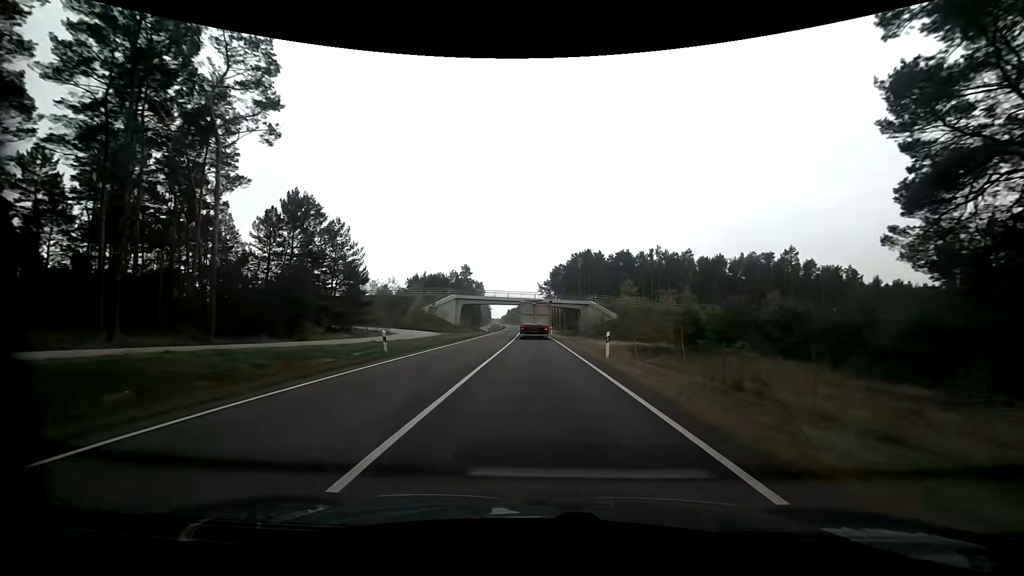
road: primary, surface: asphalt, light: Day
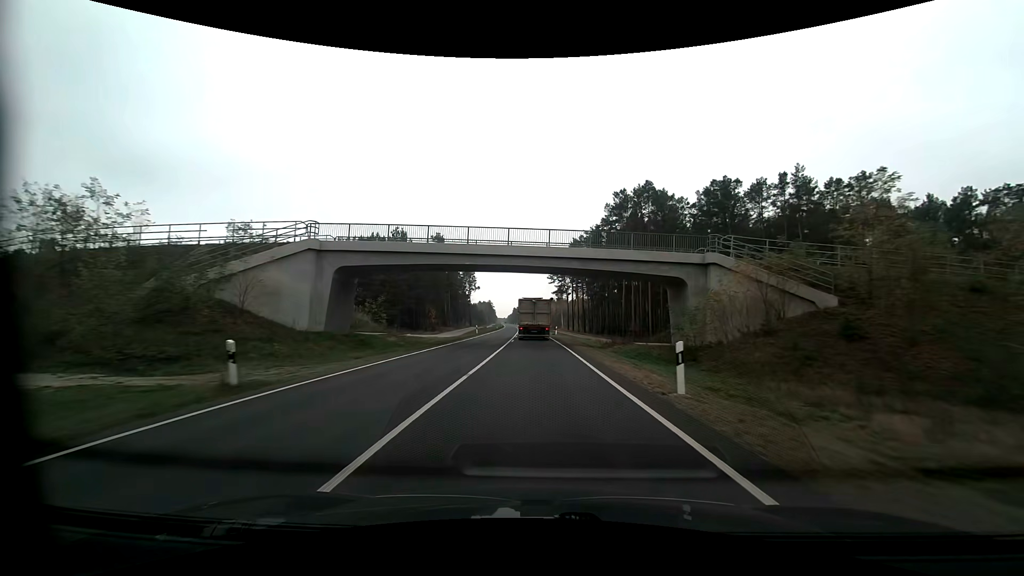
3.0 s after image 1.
(-0.6, +60.5) m; -1°
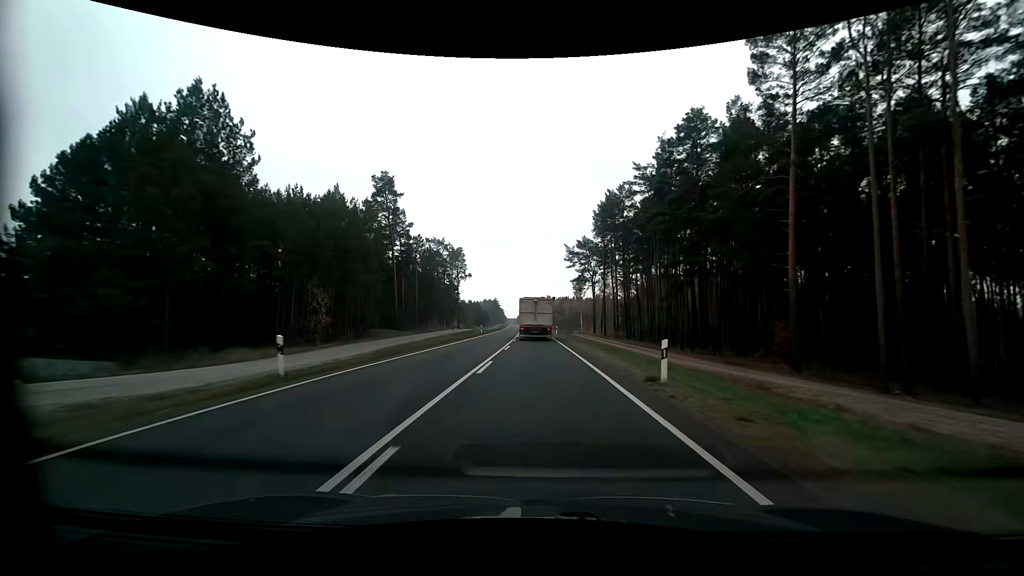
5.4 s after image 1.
(-0.6, +46.9) m; -1°
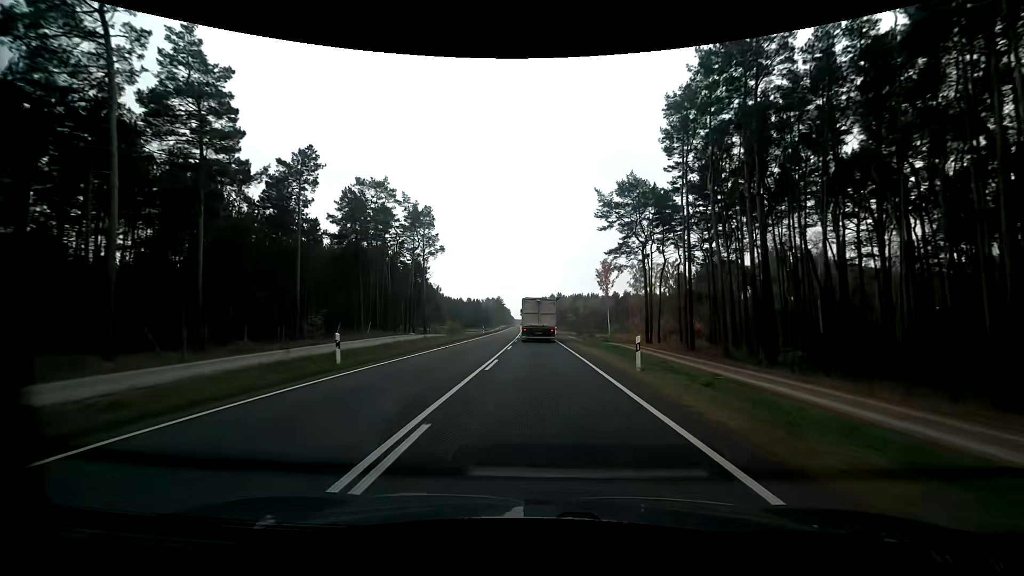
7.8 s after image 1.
(-0.3, +46.8) m; -1°
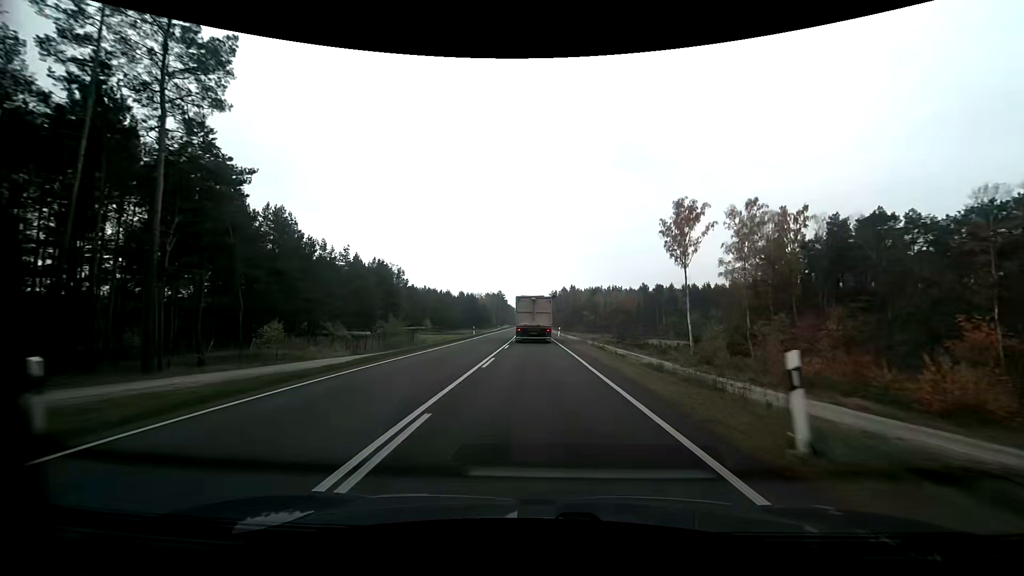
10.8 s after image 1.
(-0.2, +59.3) m; -1°
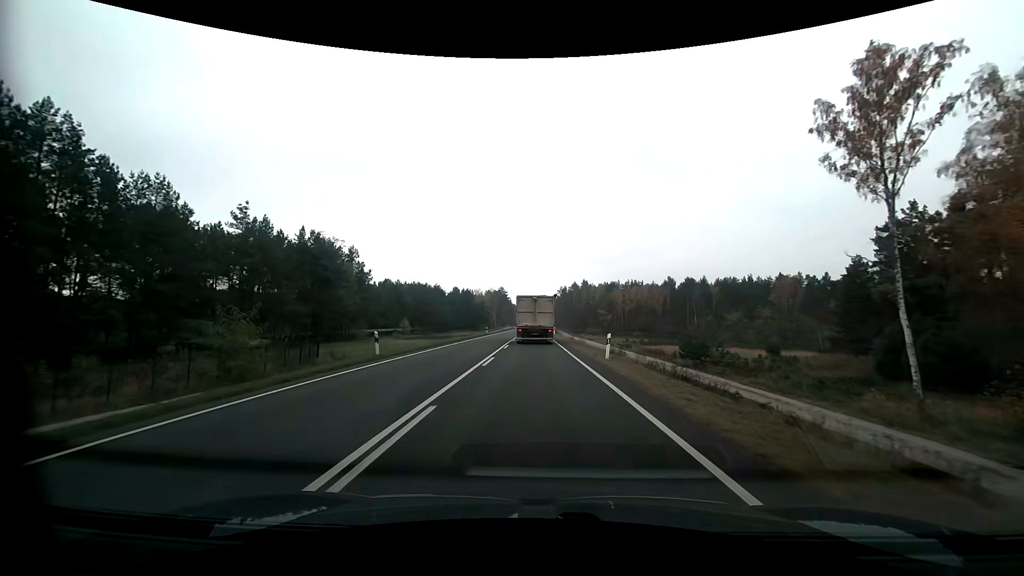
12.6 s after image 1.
(-0.1, +35.3) m; -1°
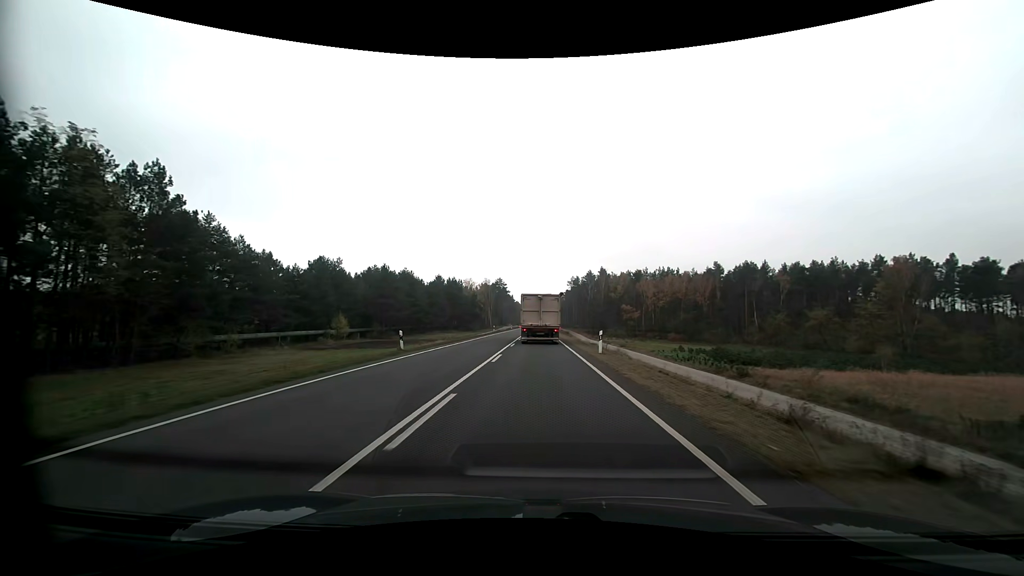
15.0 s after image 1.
(-0.4, +46.7) m; -1°
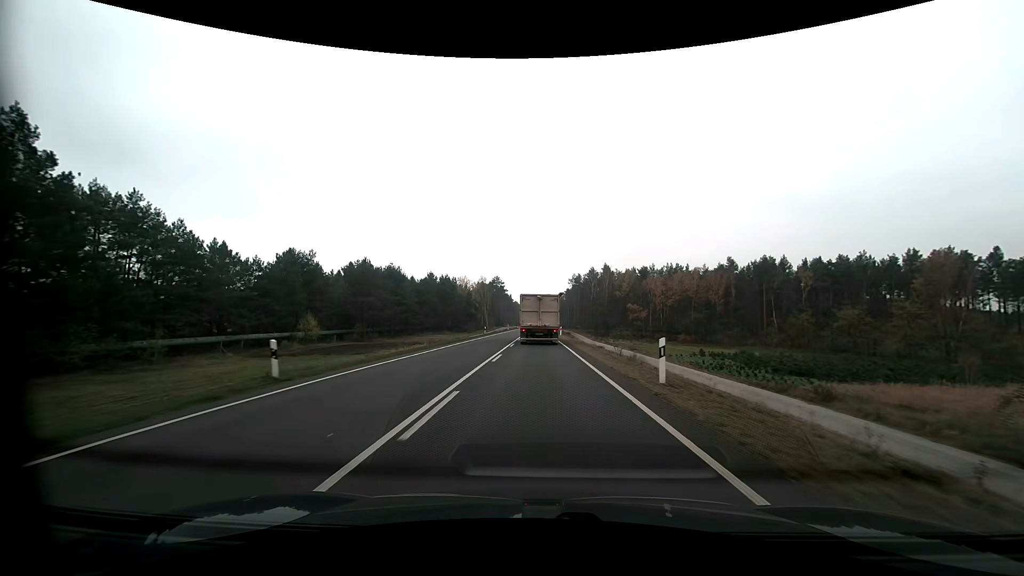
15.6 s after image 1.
(0.0, +11.6) m; 0°
(0, +10) (0, +20) (0, +30) (0, +40) (0, +50) (0, +60) (0, +70) (0, +80) (0, +90) (0, +100) m
